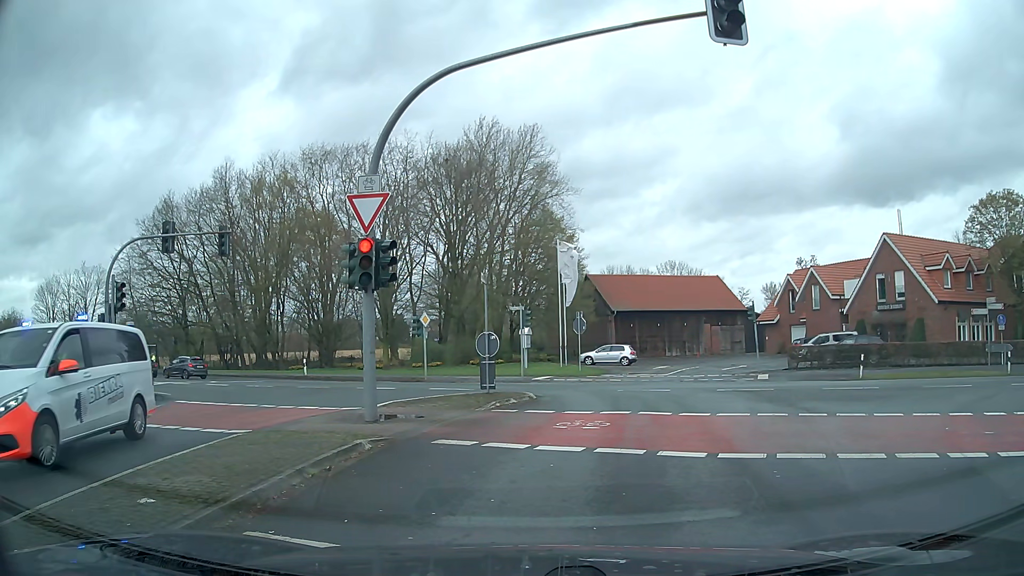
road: secondary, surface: asphalt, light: Day
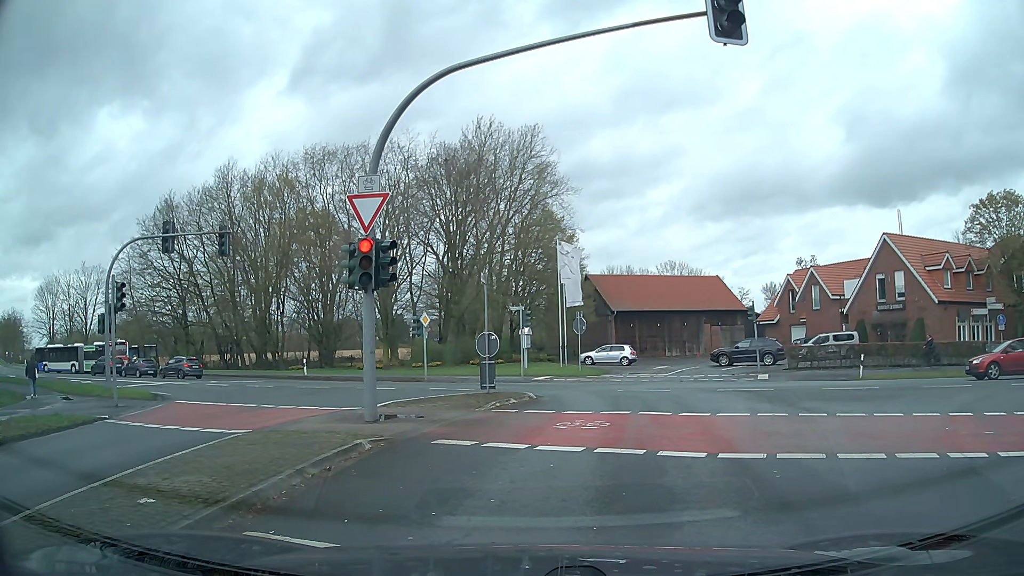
(0.0, 0.0) m; 0°
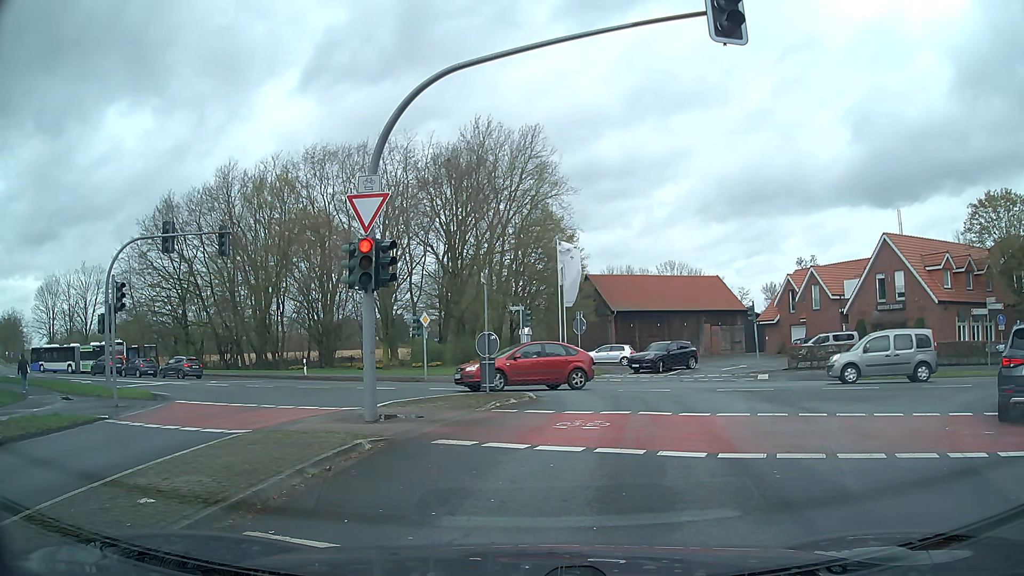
(0.0, 0.0) m; 0°
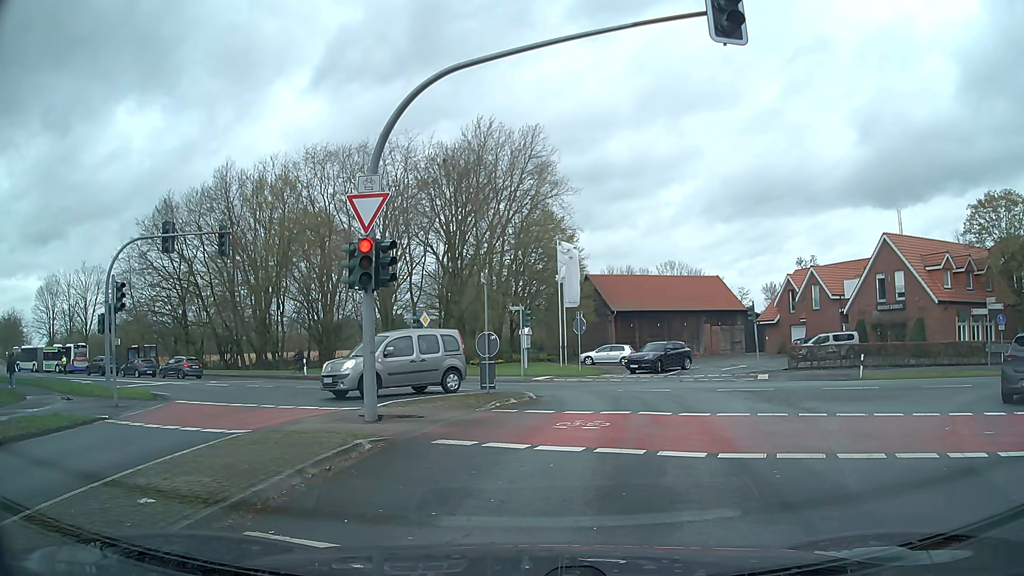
(0.0, 0.0) m; 0°
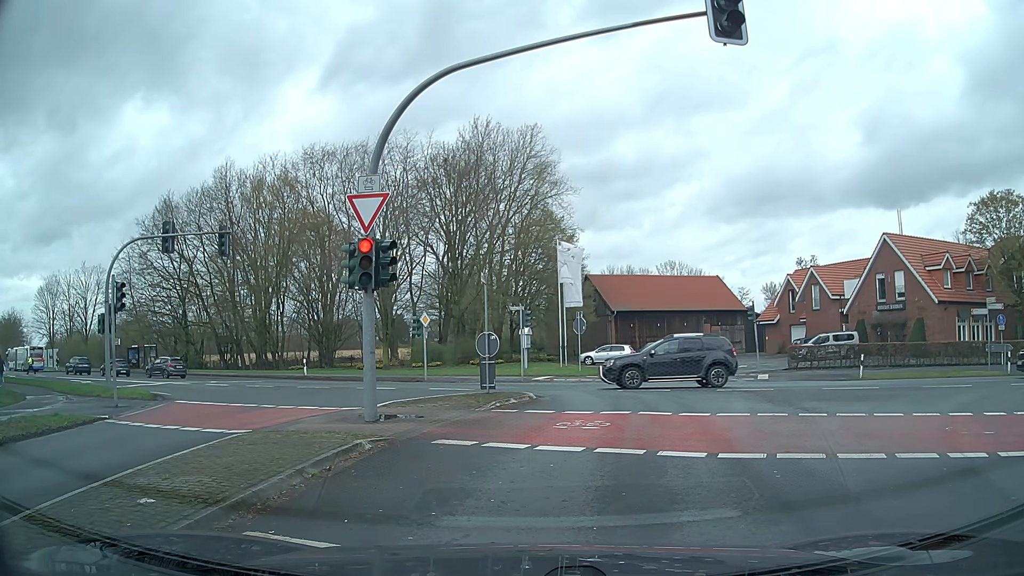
(0.0, 0.0) m; 0°
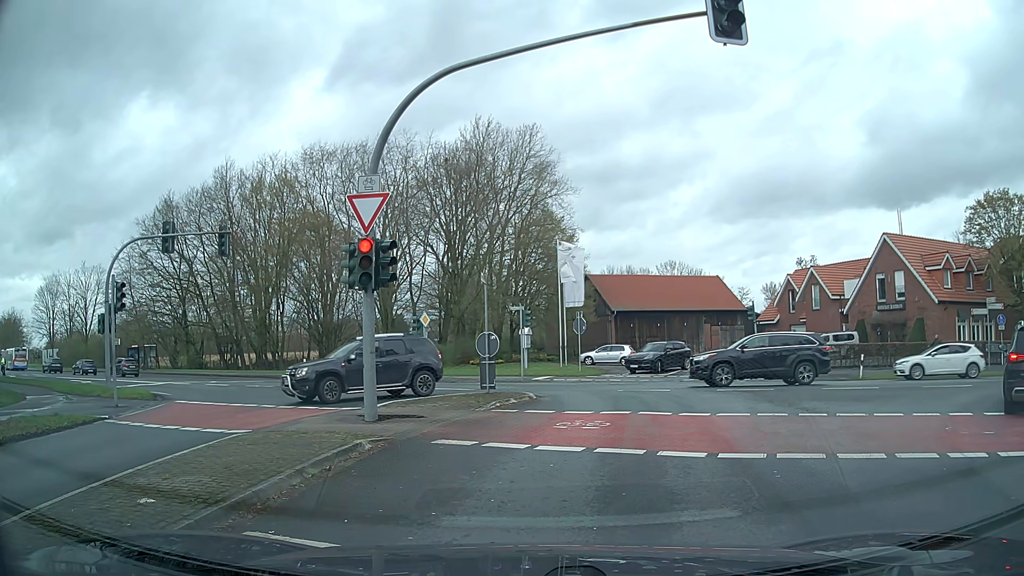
(0.0, 0.0) m; 0°
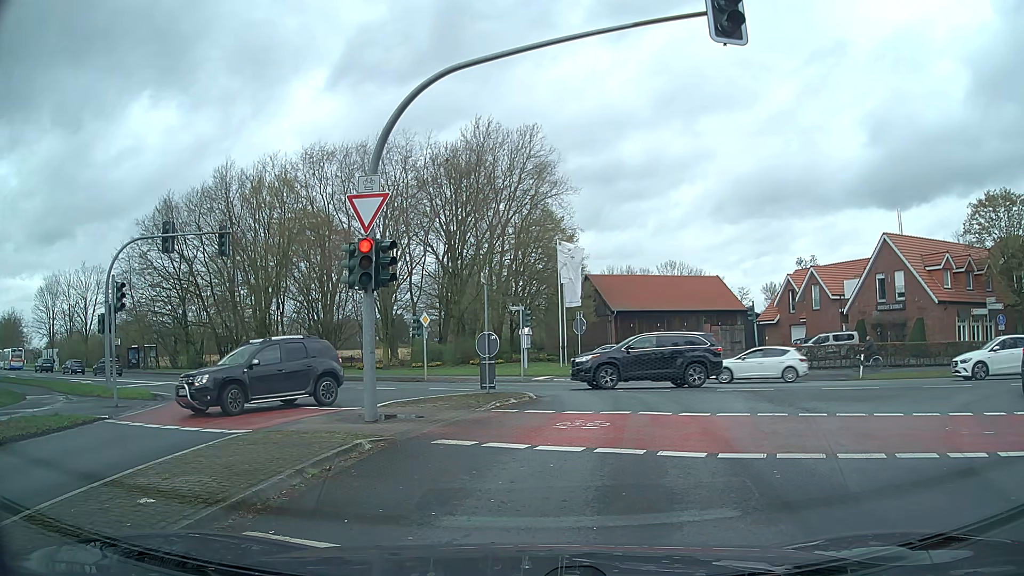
(0.0, 0.0) m; 0°
